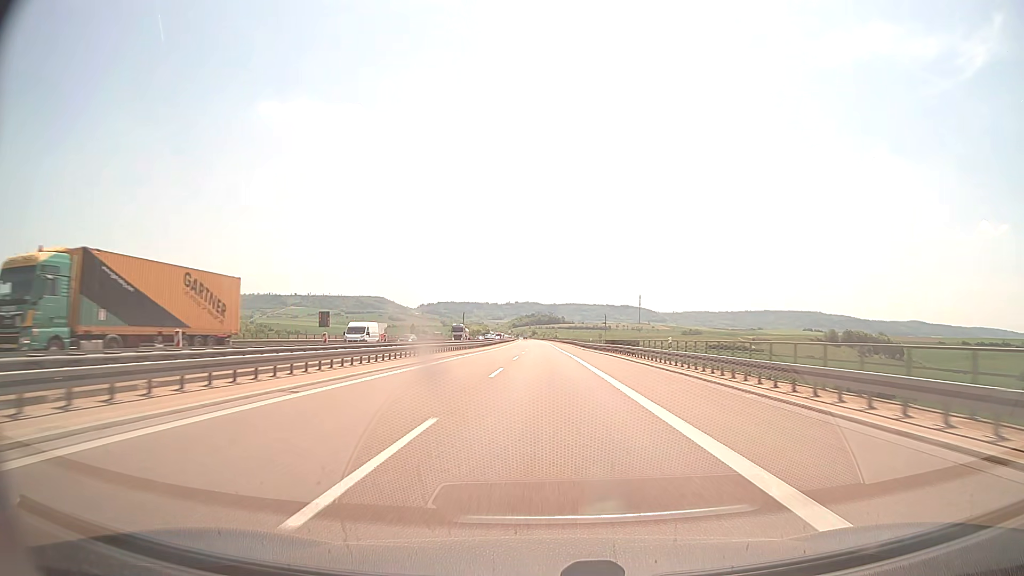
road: motorway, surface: asphalt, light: Day
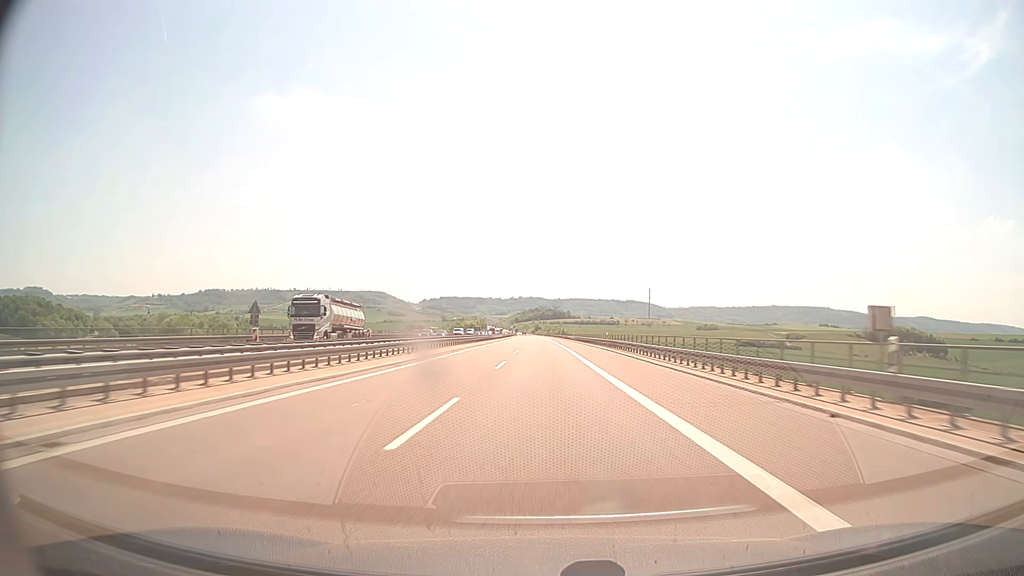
(0.0, +68.3) m; 0°
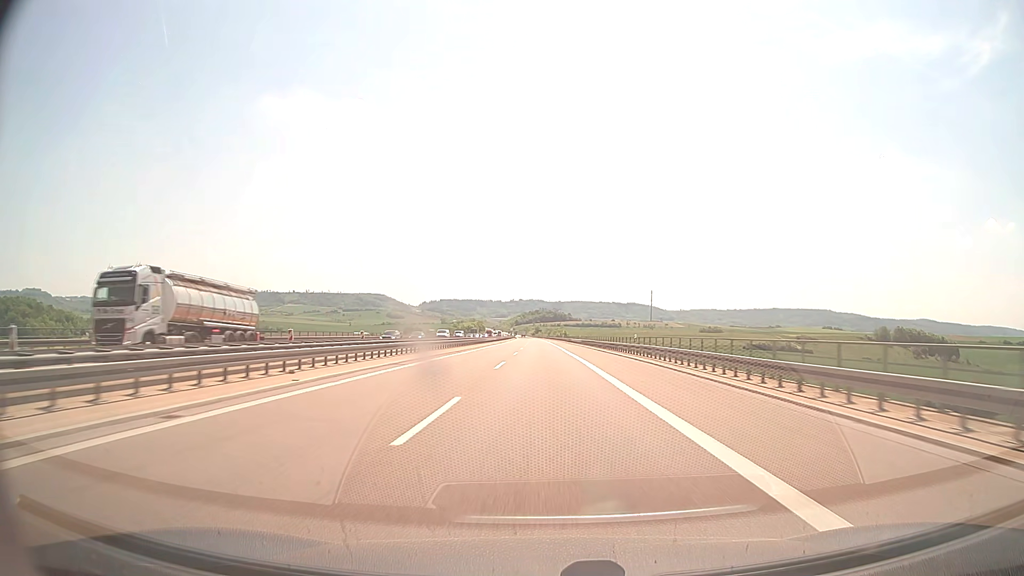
(0.0, +17.7) m; 0°
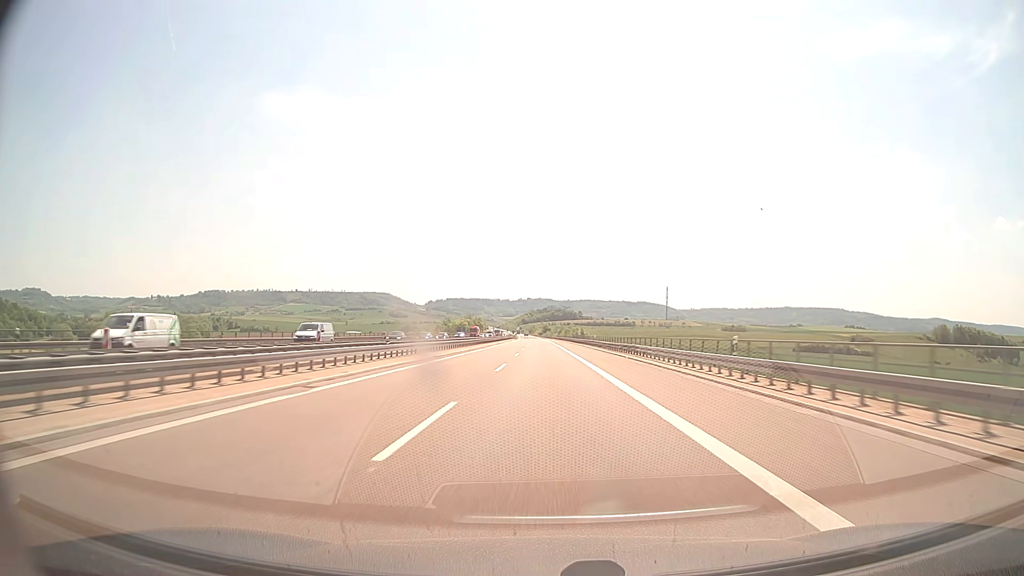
(-0.3, +72.5) m; -1°
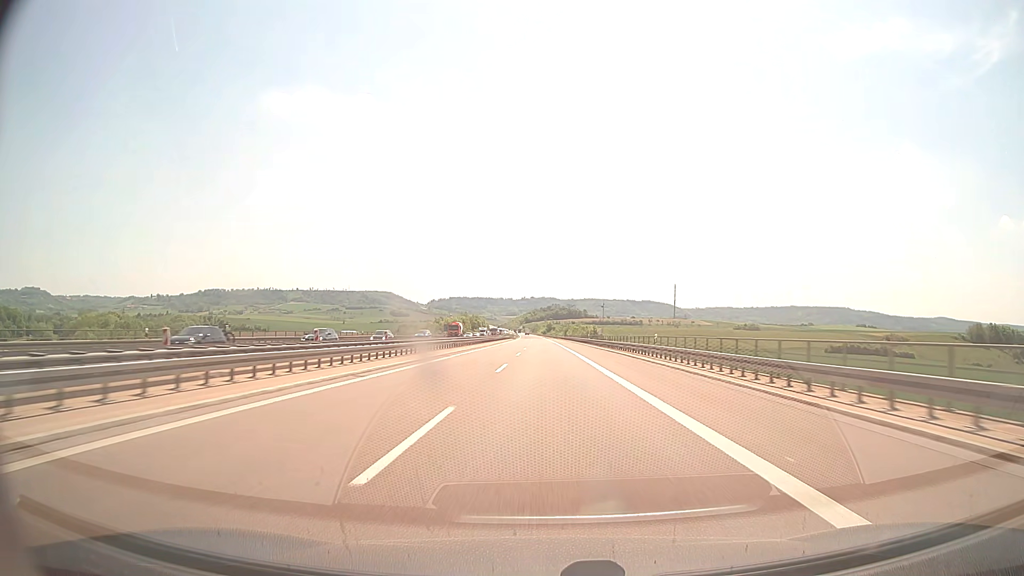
(-0.1, +36.8) m; 0°
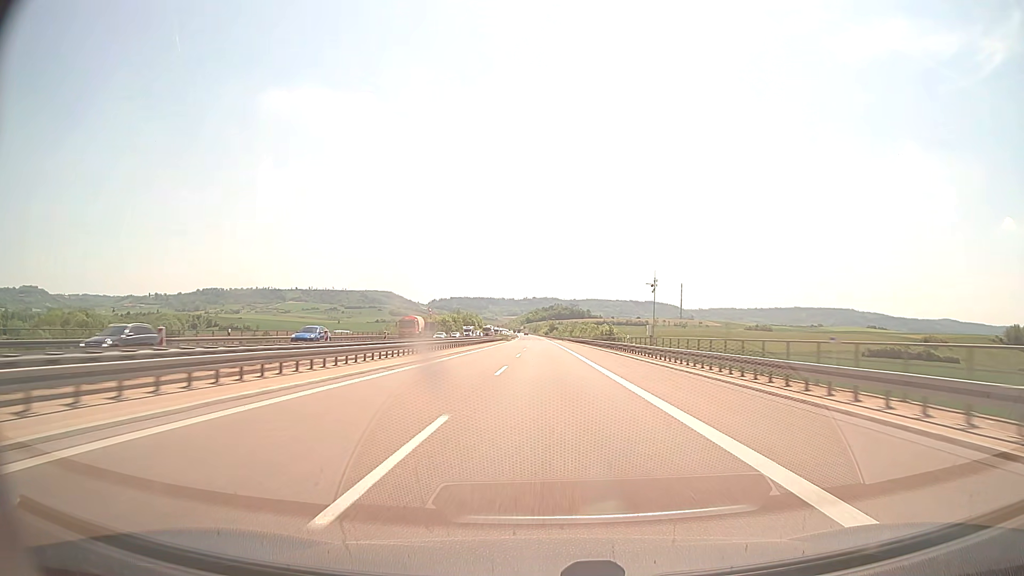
(0.0, +36.9) m; 0°
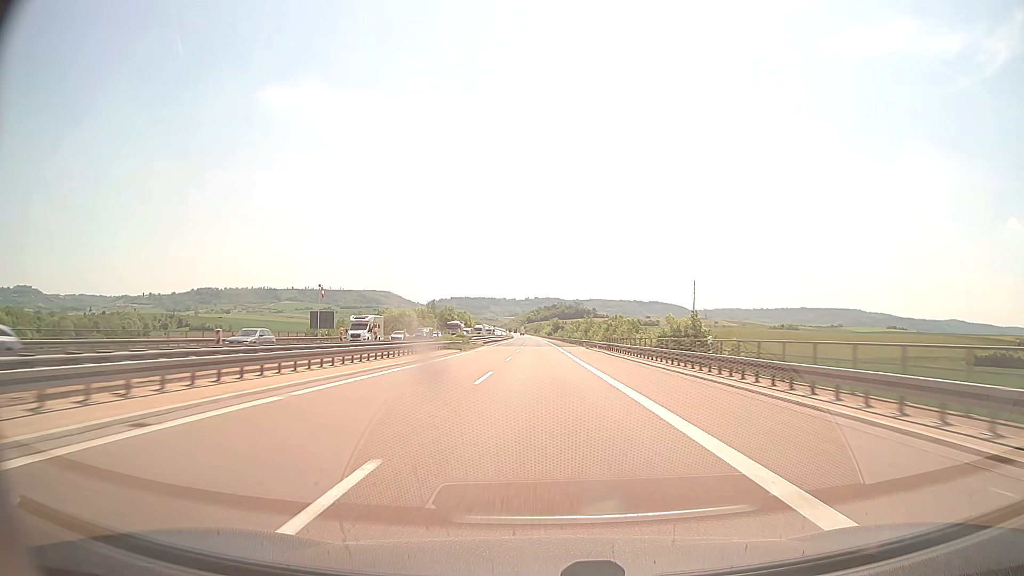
(-0.1, +75.5) m; 0°
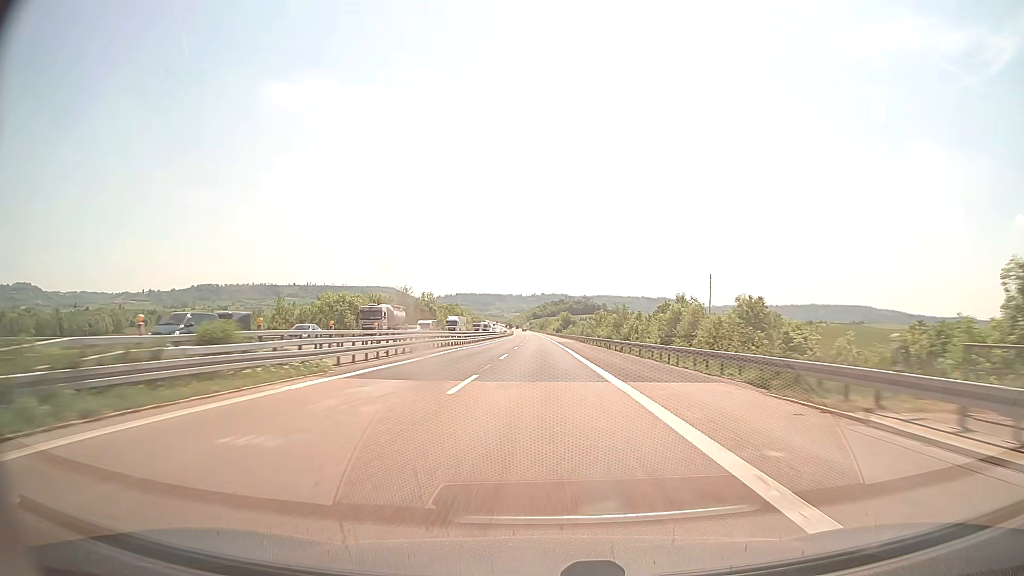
(-0.2, +58.1) m; 0°
(0, +10) (0, +20) (0, +30) (0, +40) (0, +50) (0, +60) (0, +70) (-1, +80) (-1, +90) (-1, +100) m
